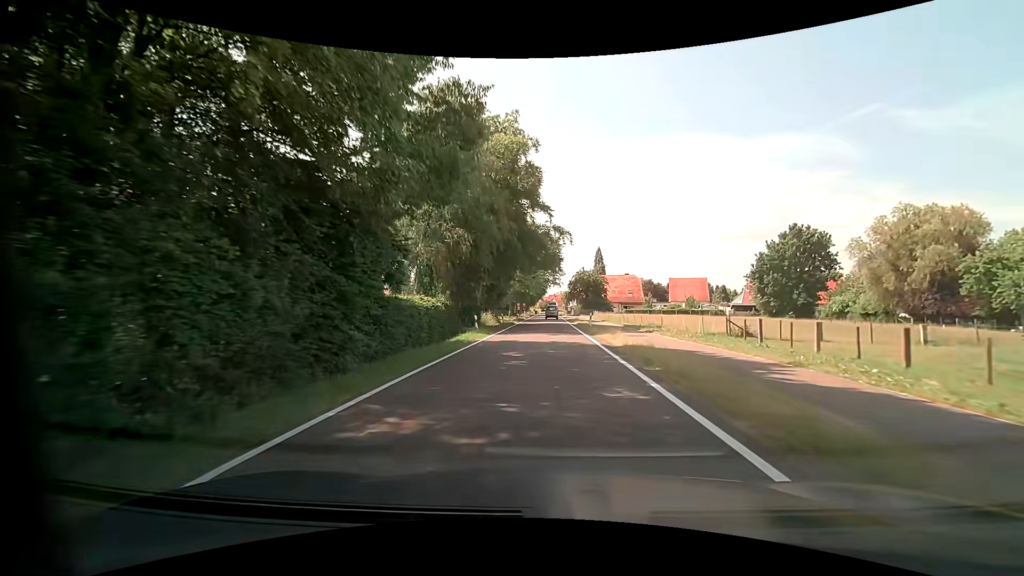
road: tertiary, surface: asphalt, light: Day
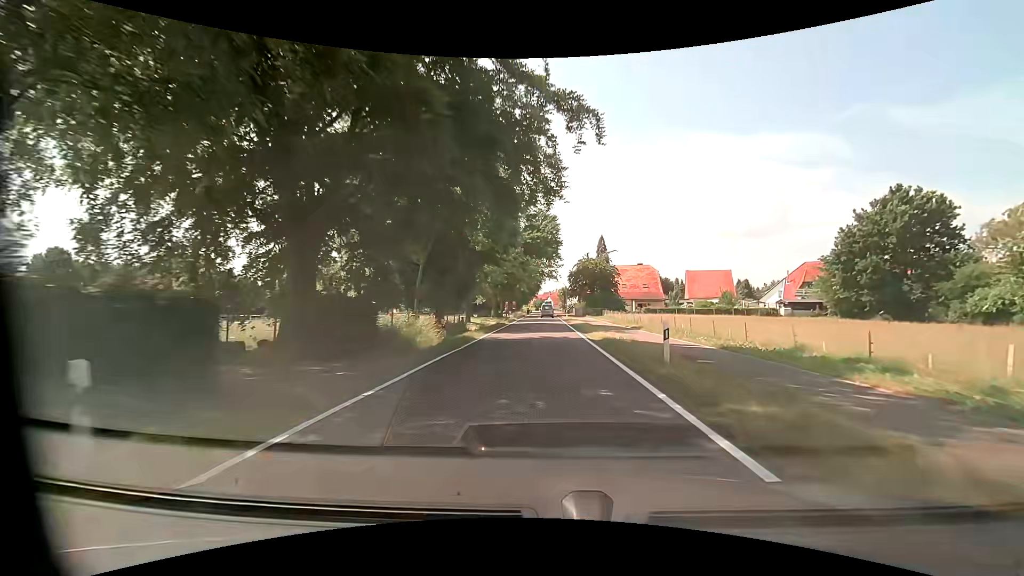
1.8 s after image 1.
(0.0, +23.3) m; 0°
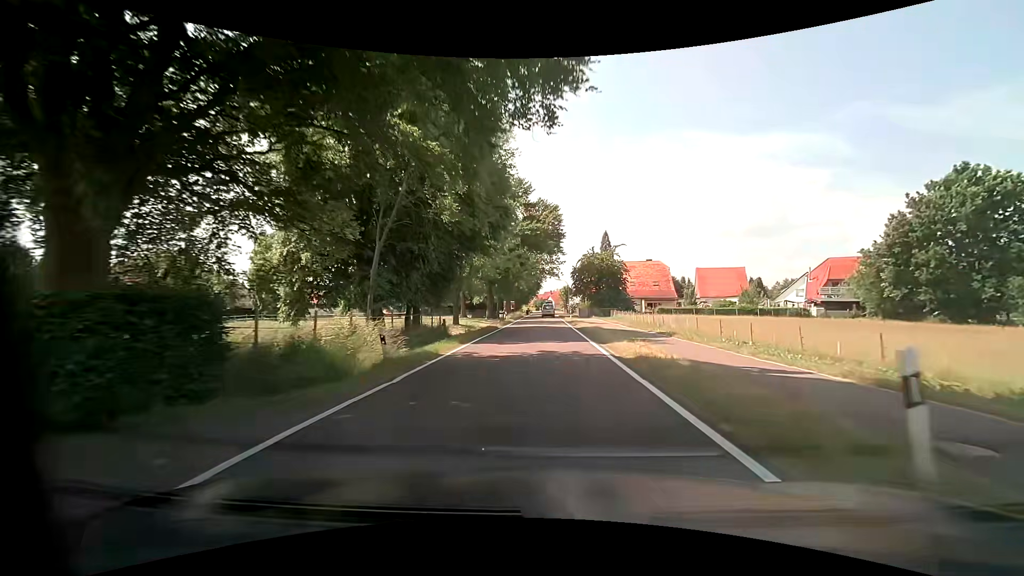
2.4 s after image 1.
(0.0, +7.8) m; 0°
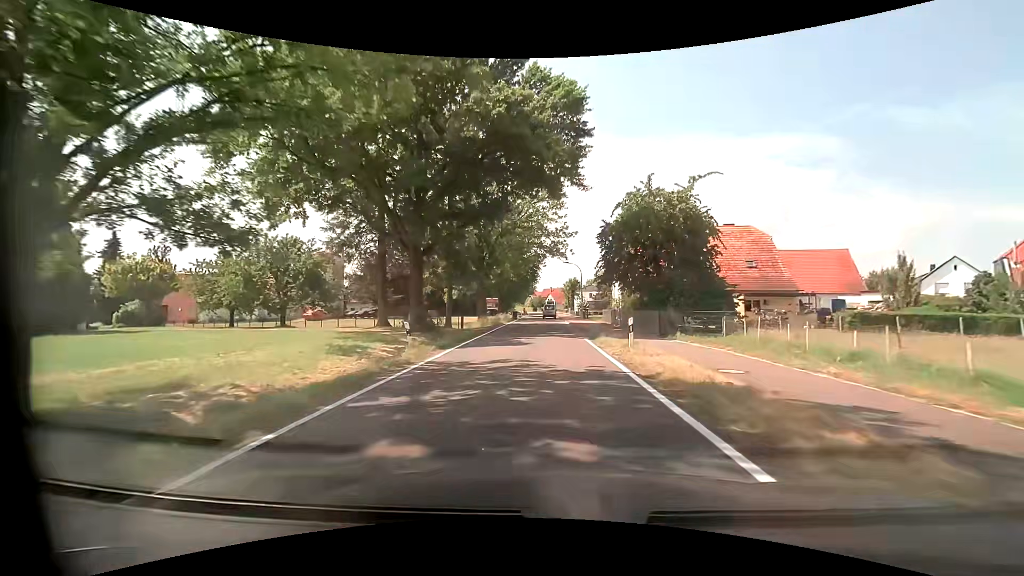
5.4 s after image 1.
(+0.3, +38.9) m; +1°
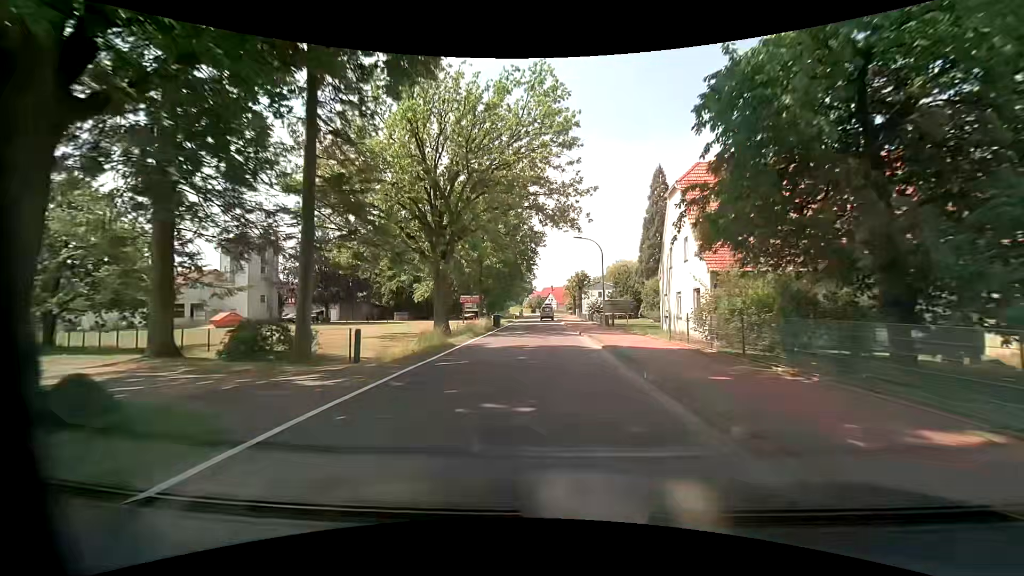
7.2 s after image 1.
(0.0, +23.4) m; 0°
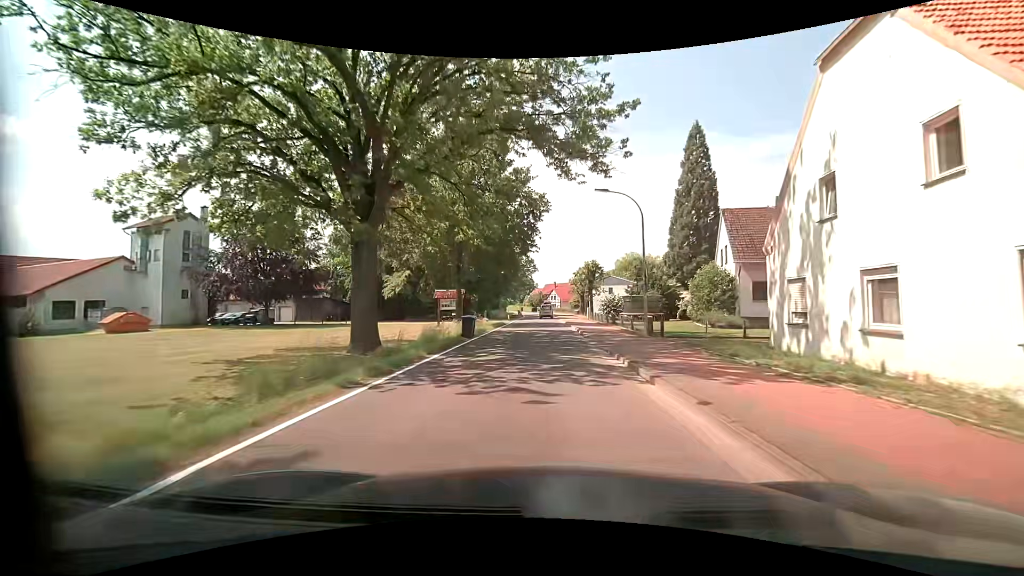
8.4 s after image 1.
(0.0, +15.6) m; -1°
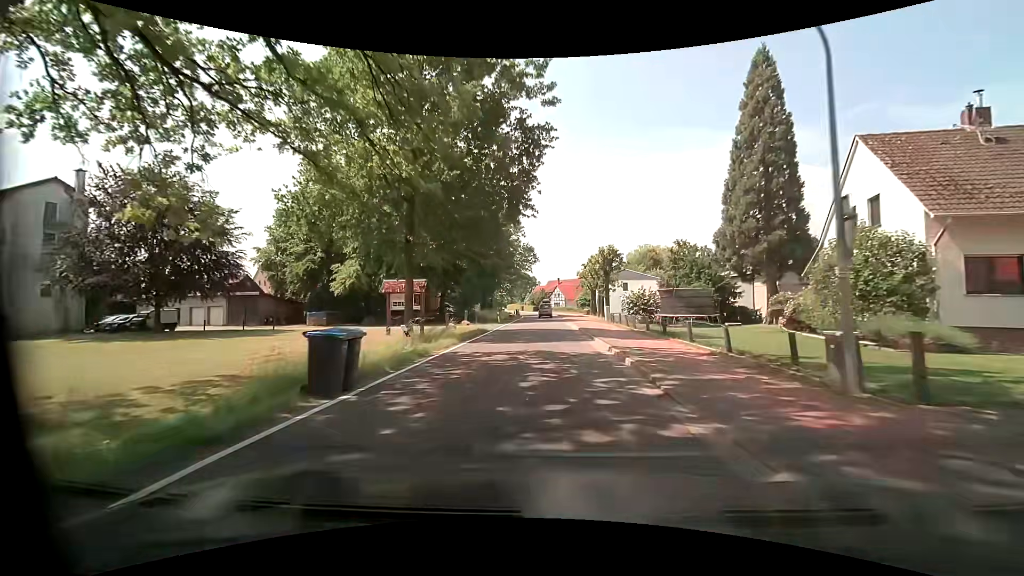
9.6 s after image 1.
(+0.2, +15.6) m; +1°
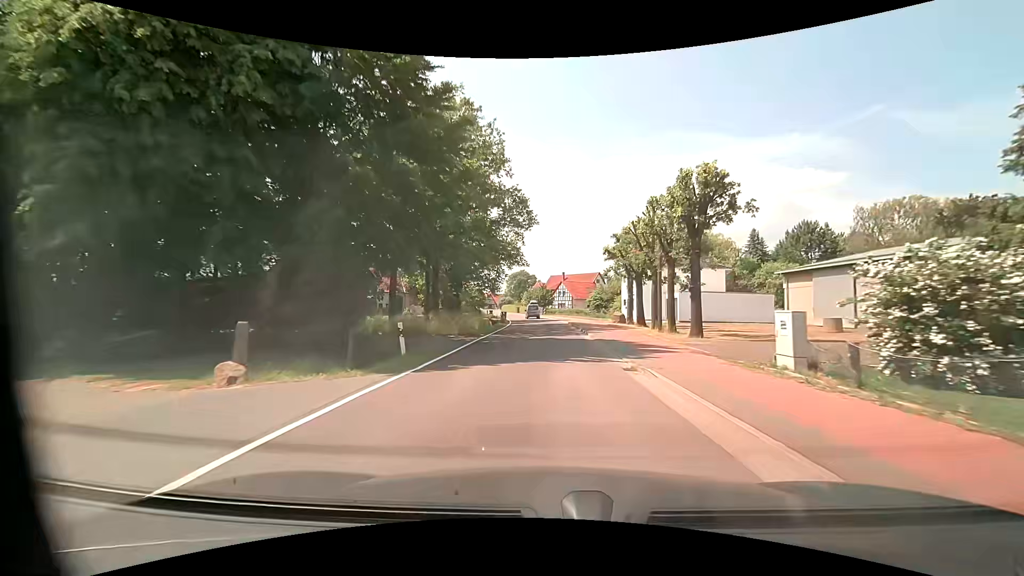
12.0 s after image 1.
(-0.4, +31.3) m; -1°
(0, +10) (0, +20) (0, +30) (0, +40) (0, +50) (-1, +60) (-2, +70) (-3, +80) (-5, +90) (-6, +100) m
